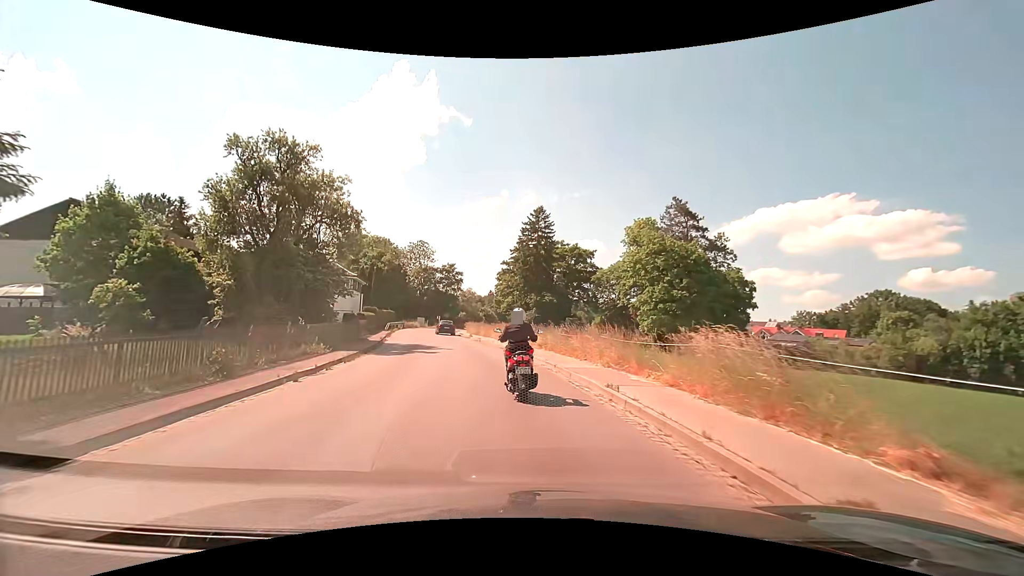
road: secondary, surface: asphalt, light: Day
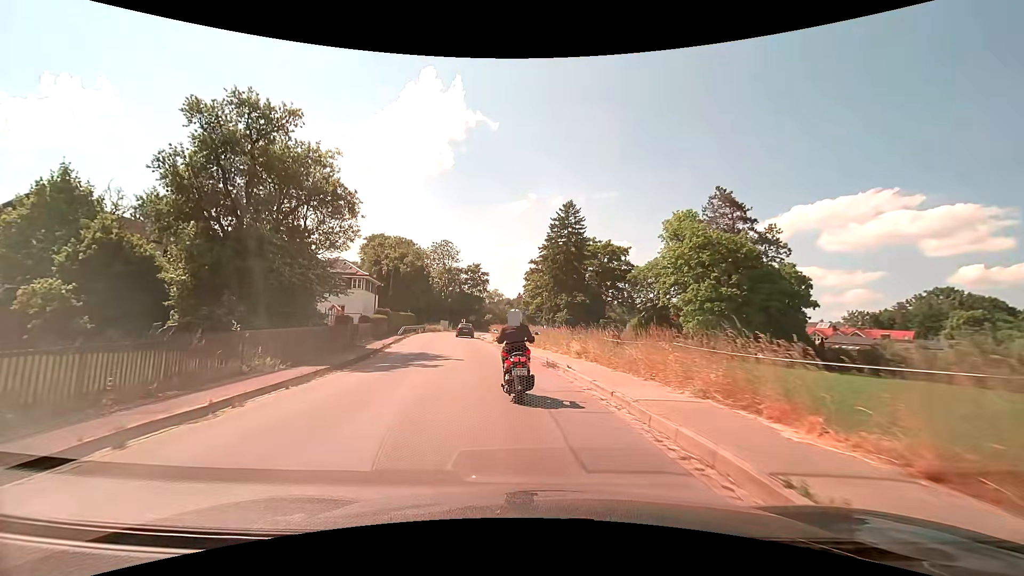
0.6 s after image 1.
(-0.2, +6.1) m; -3°
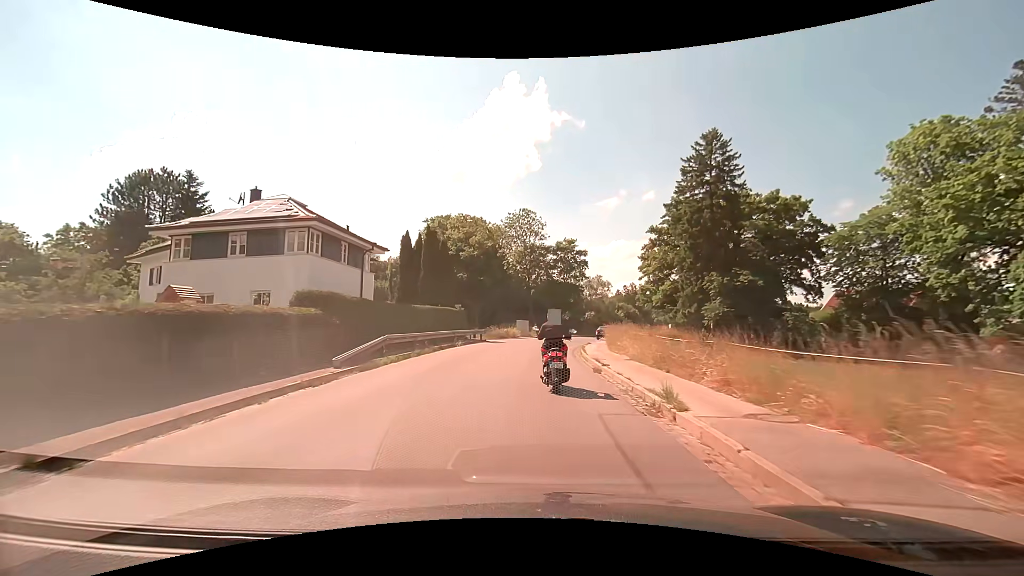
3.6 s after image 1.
(-3.5, +30.3) m; -11°
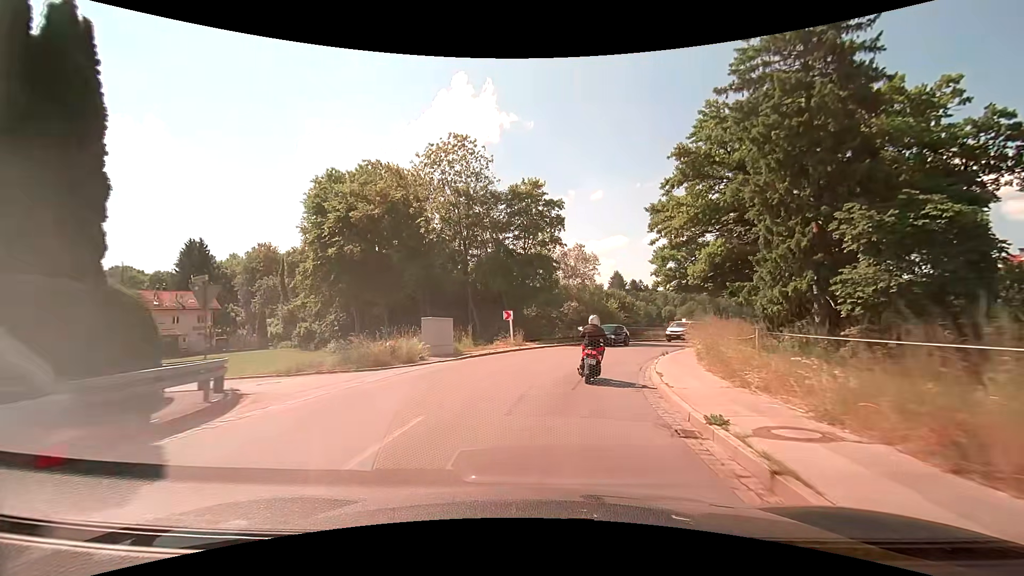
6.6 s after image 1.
(+0.7, +30.5) m; +5°
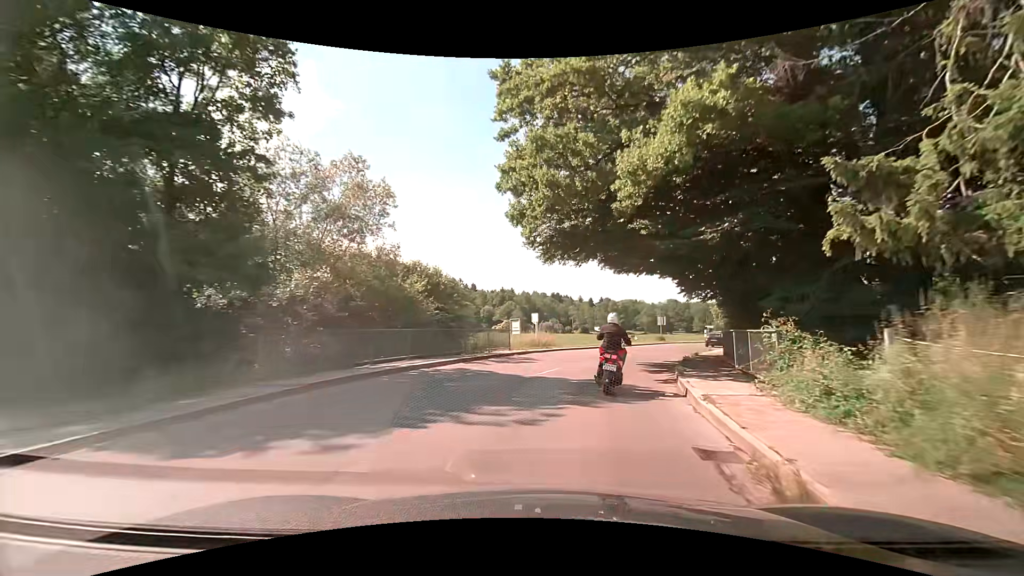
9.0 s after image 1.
(+4.0, +25.4) m; +20°
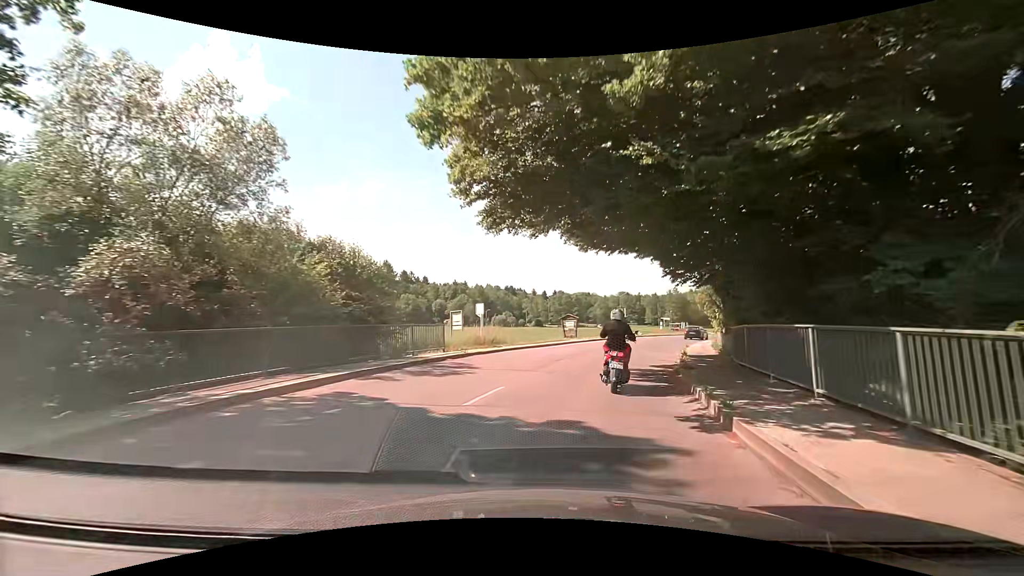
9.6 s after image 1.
(+0.3, +6.4) m; +5°
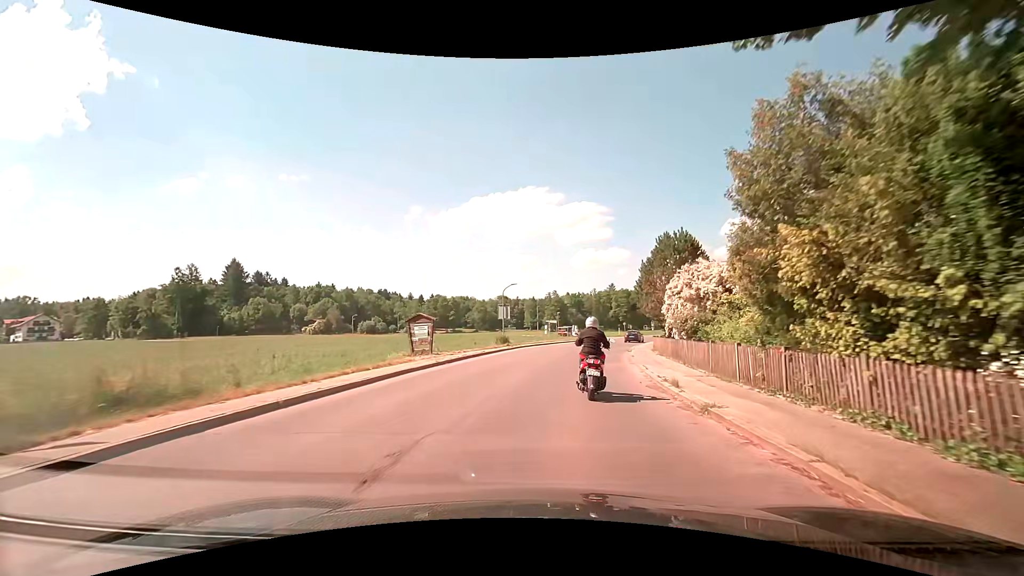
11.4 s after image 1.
(+2.0, +18.7) m; +13°
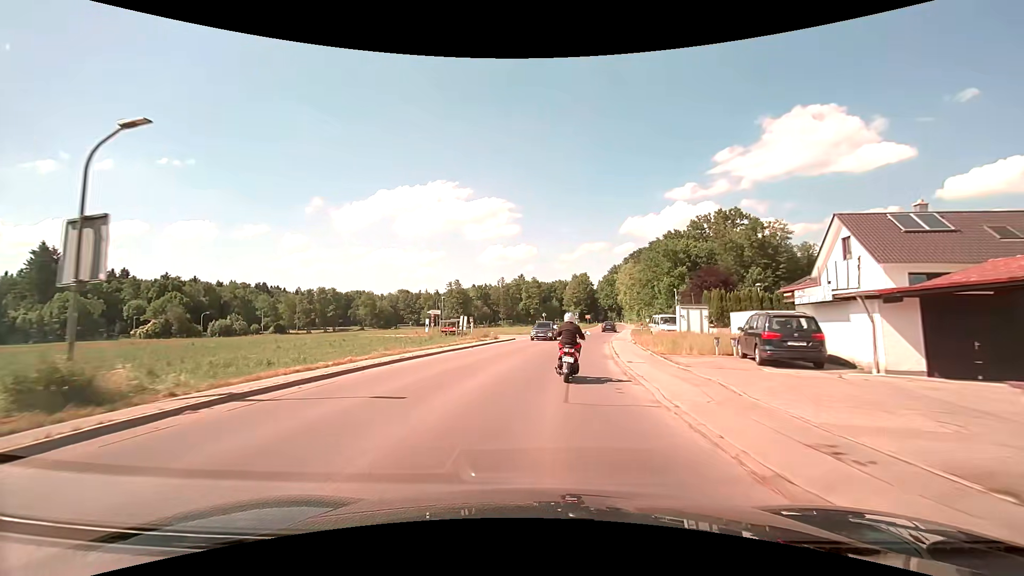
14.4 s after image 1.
(+3.7, +32.9) m; +11°
(0, +10) (+1, +20) (+2, +30) (+3, +40) (+5, +50) (+7, +60) (+8, +69) (+10, +79) (+12, +89) (+14, +99) m
